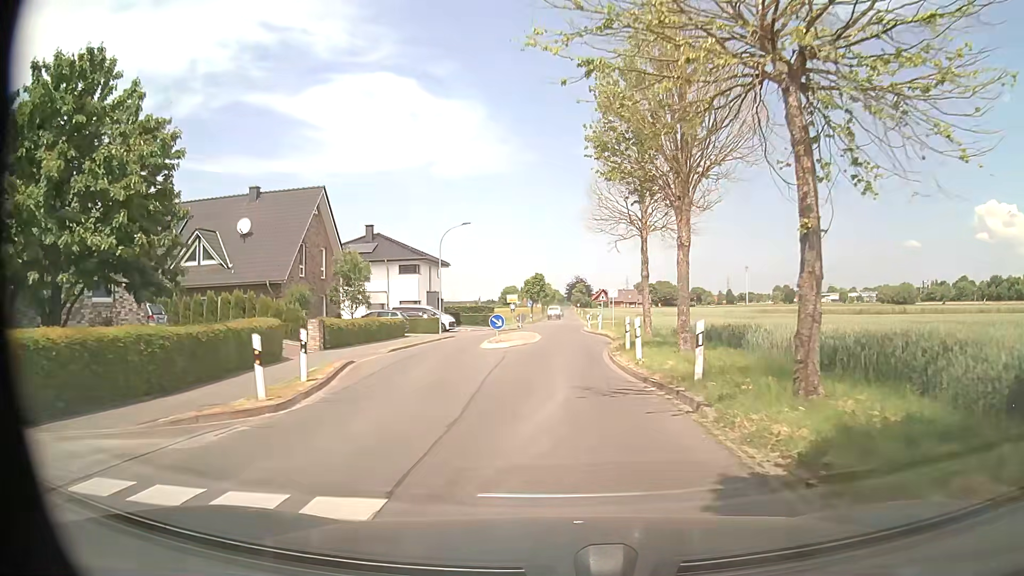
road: residential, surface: asphalt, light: Day
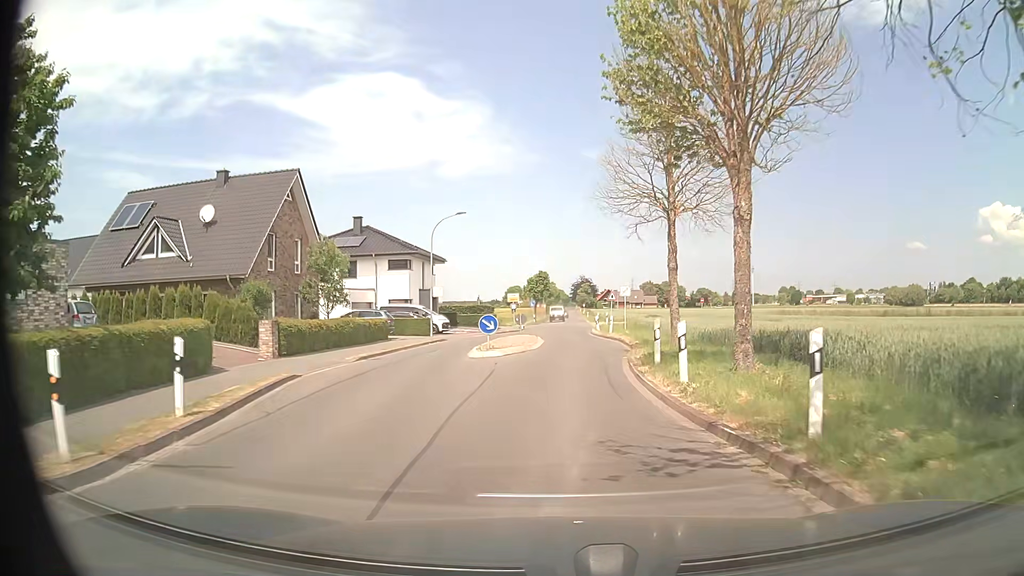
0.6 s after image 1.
(-0.1, +5.0) m; -1°
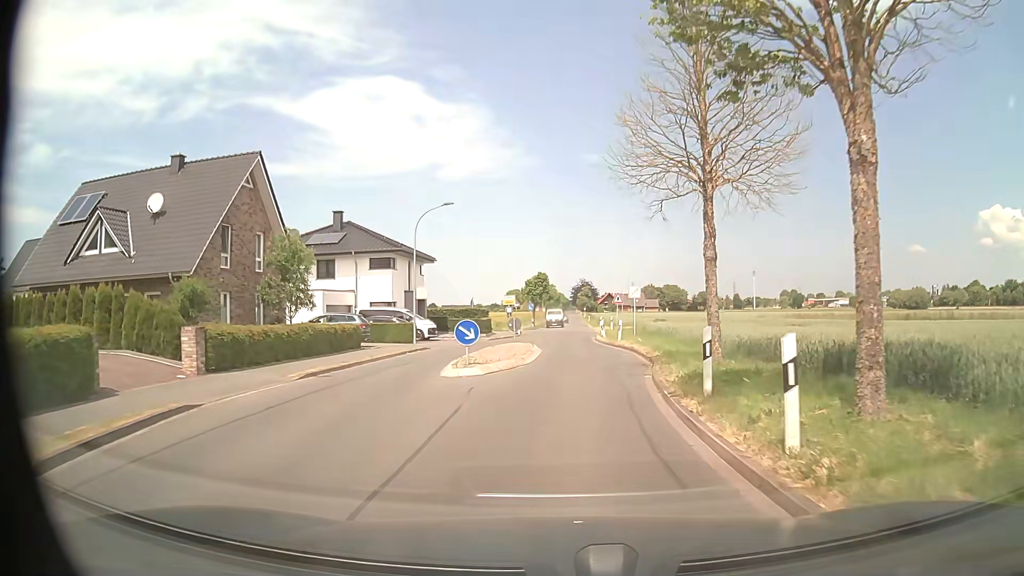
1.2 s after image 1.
(0.0, +5.0) m; 0°
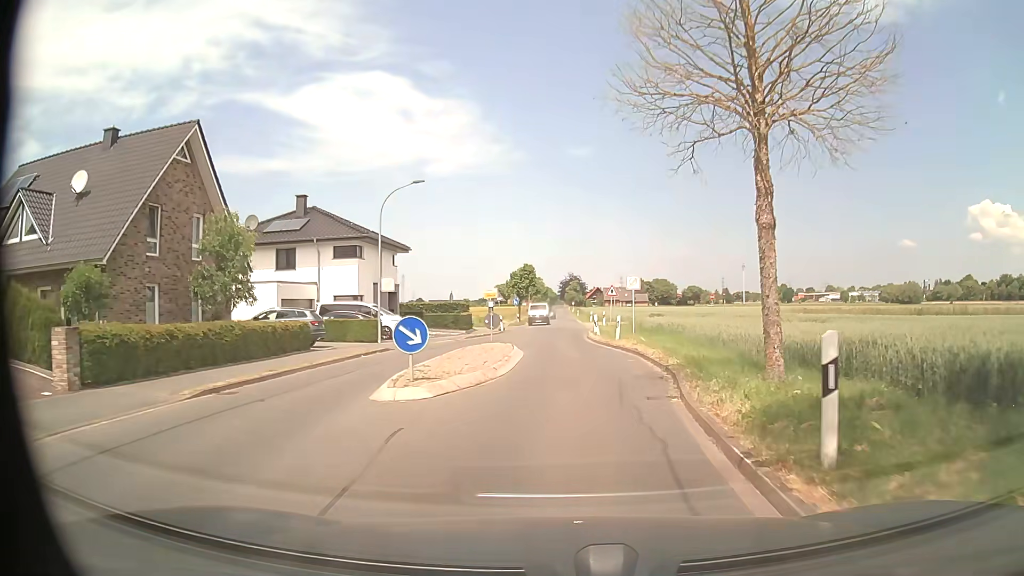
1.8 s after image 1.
(0.0, +5.0) m; 0°
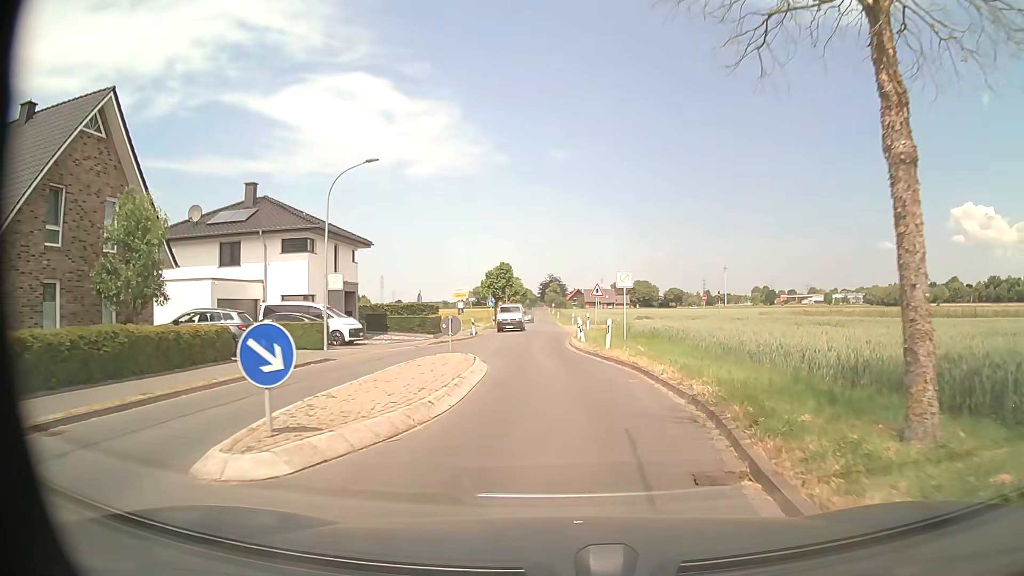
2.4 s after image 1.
(+0.1, +5.0) m; +2°
